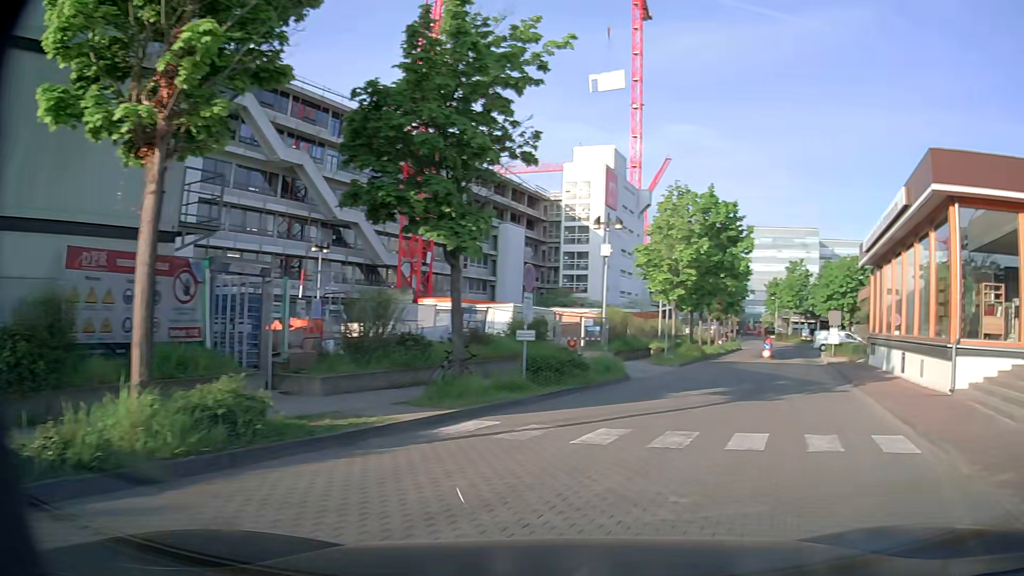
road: service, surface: paving_stones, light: Day
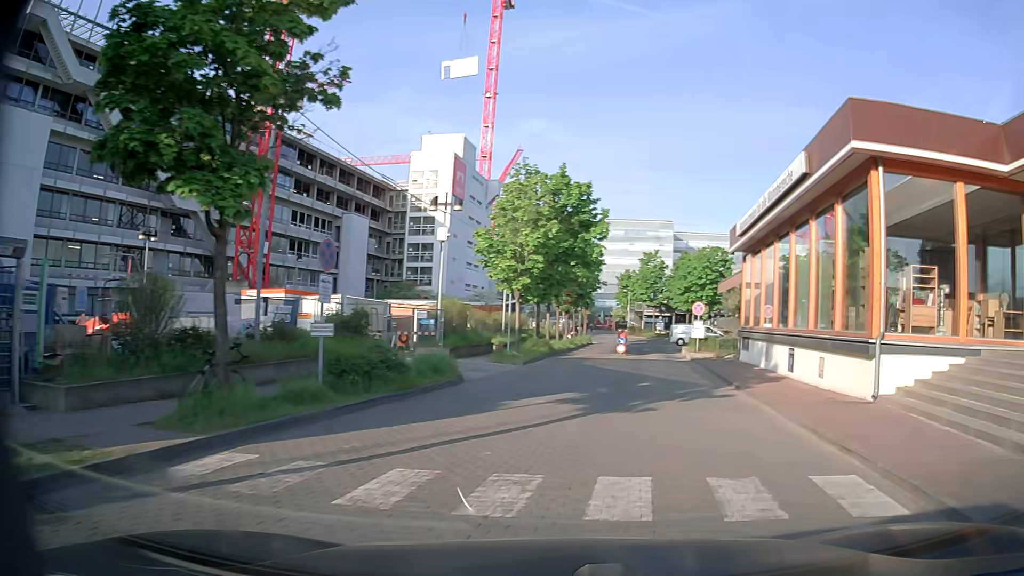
(+0.5, +3.5) m; +14°
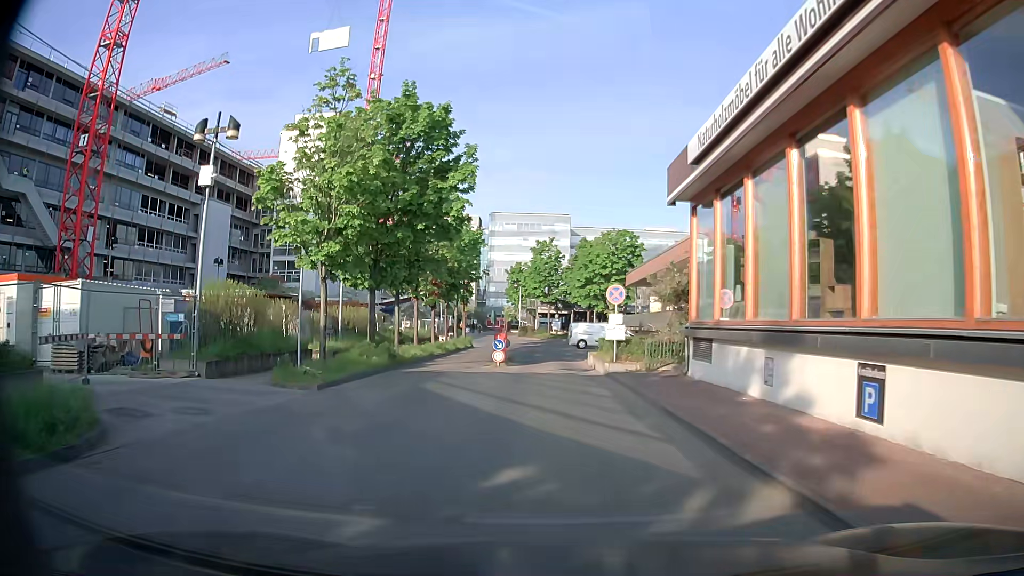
(+1.8, +11.9) m; +10°
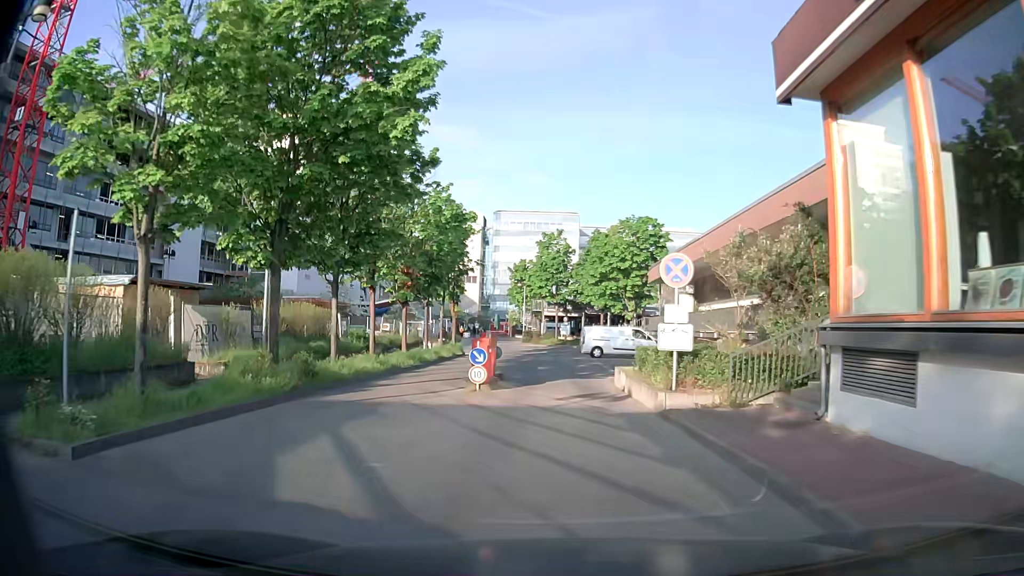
(-0.1, +9.3) m; -1°
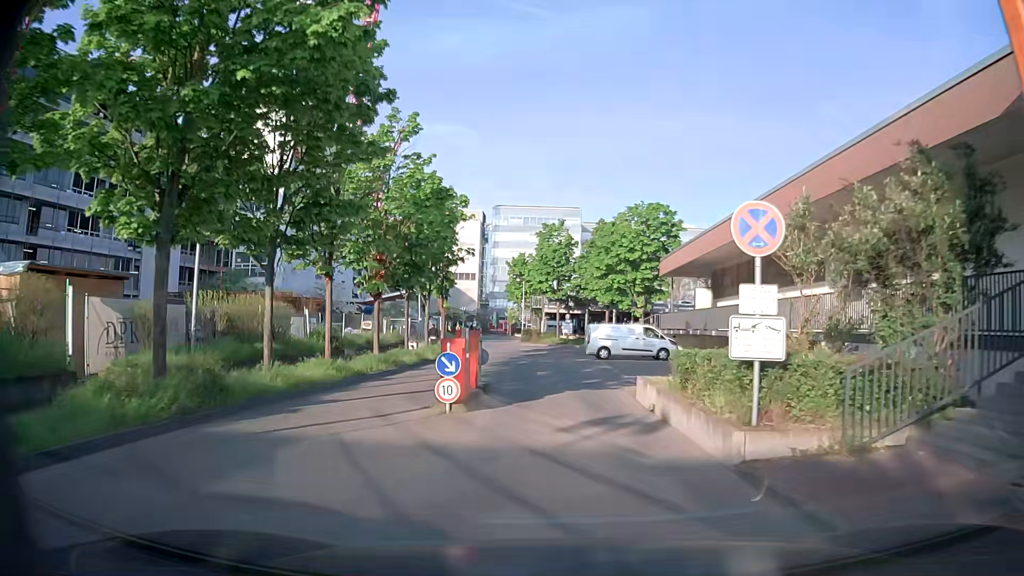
(-0.1, +4.8) m; 0°
